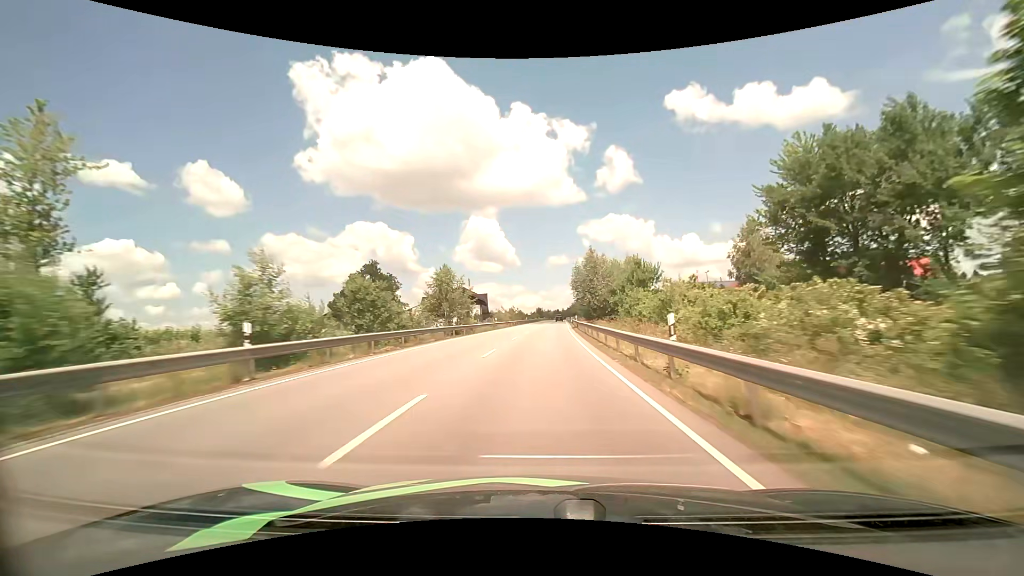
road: primary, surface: asphalt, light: Day
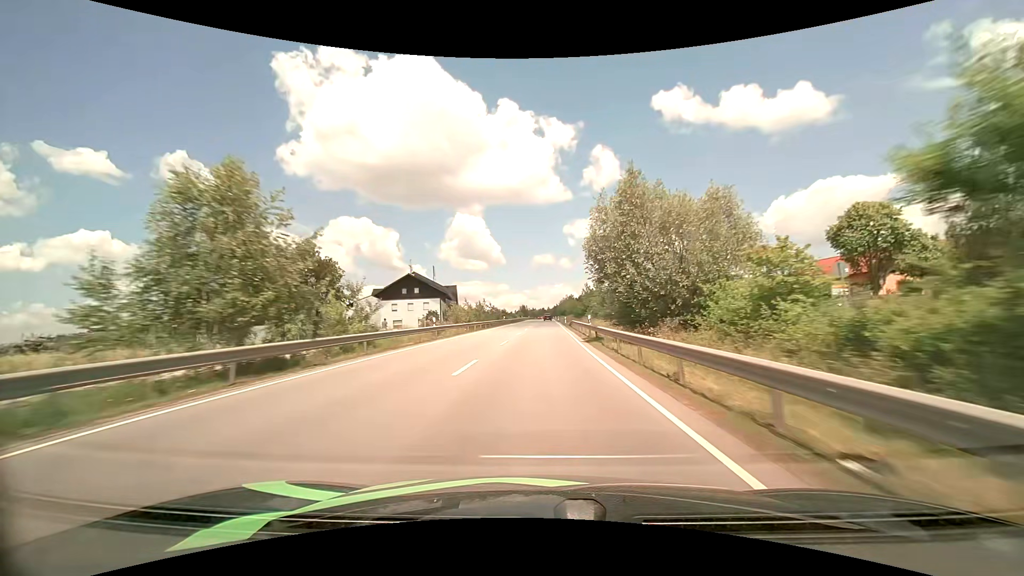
(+0.4, +28.7) m; +2°
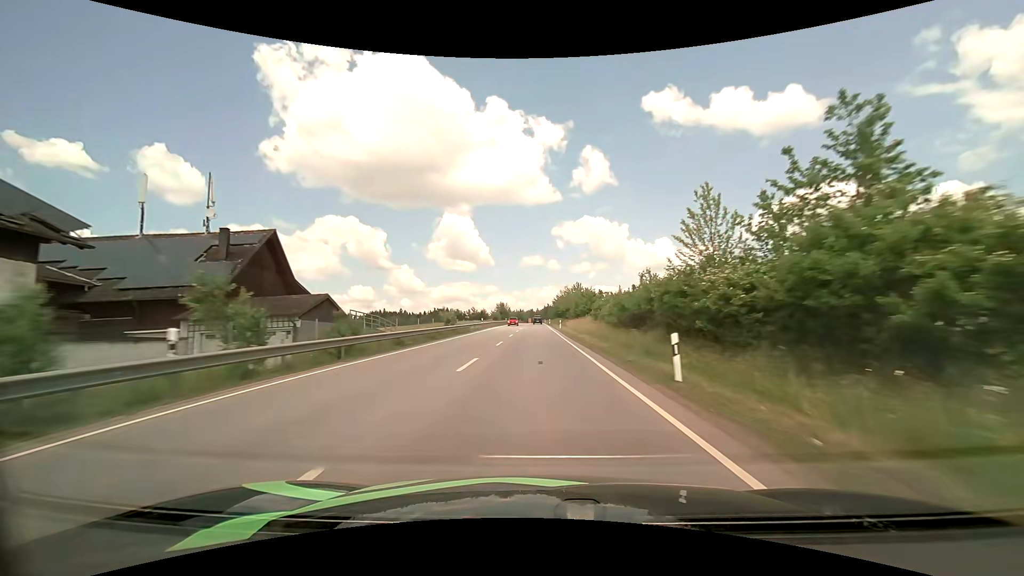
(+1.3, +69.7) m; +1°
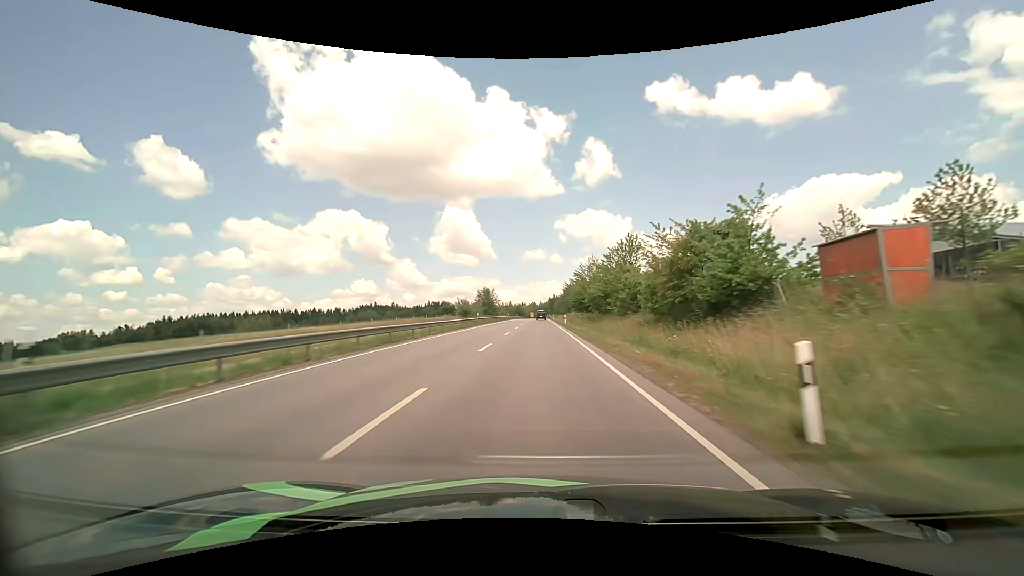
(-0.1, +54.8) m; 0°
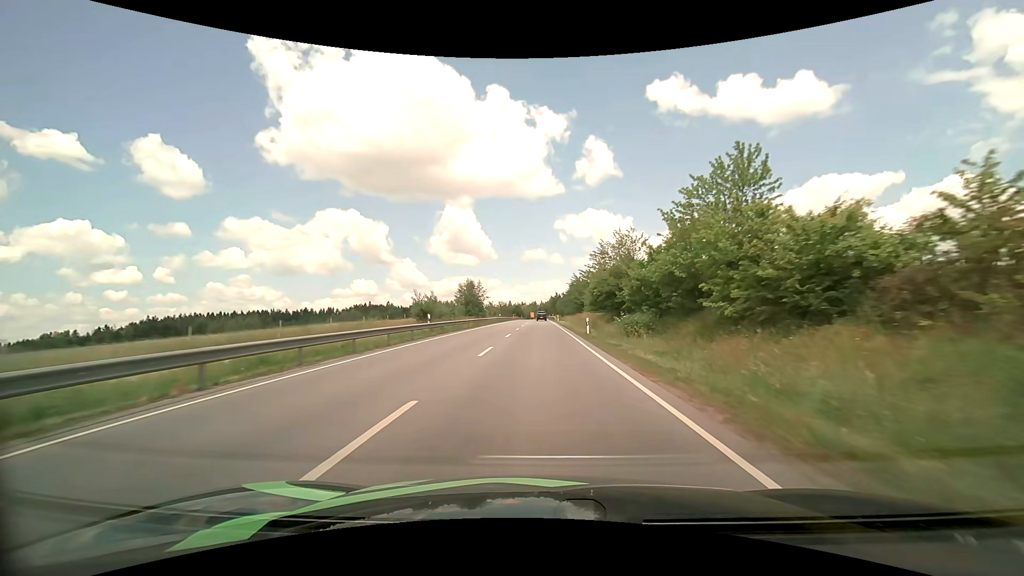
(0.0, +24.5) m; 0°
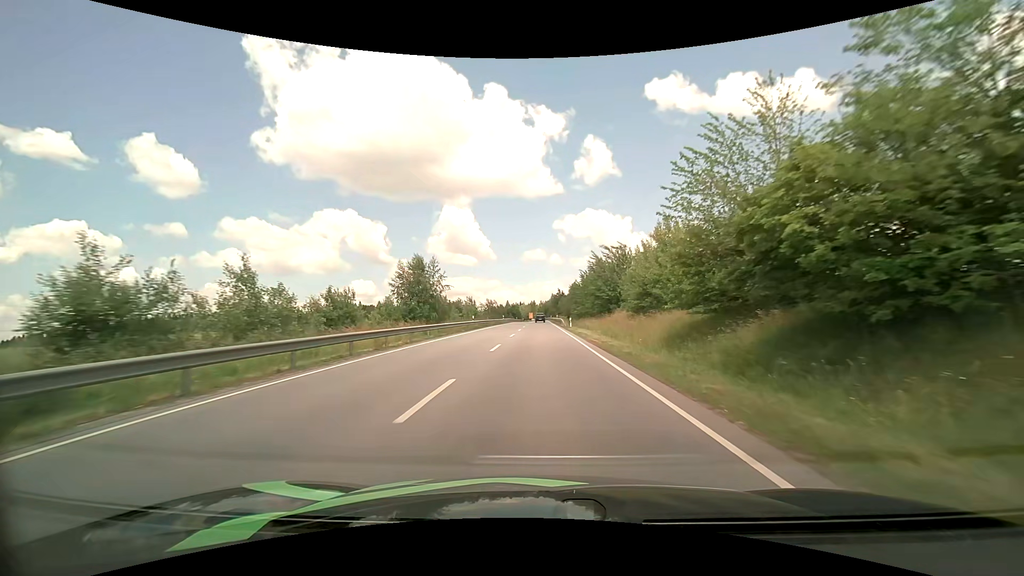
(0.0, +32.5) m; 0°
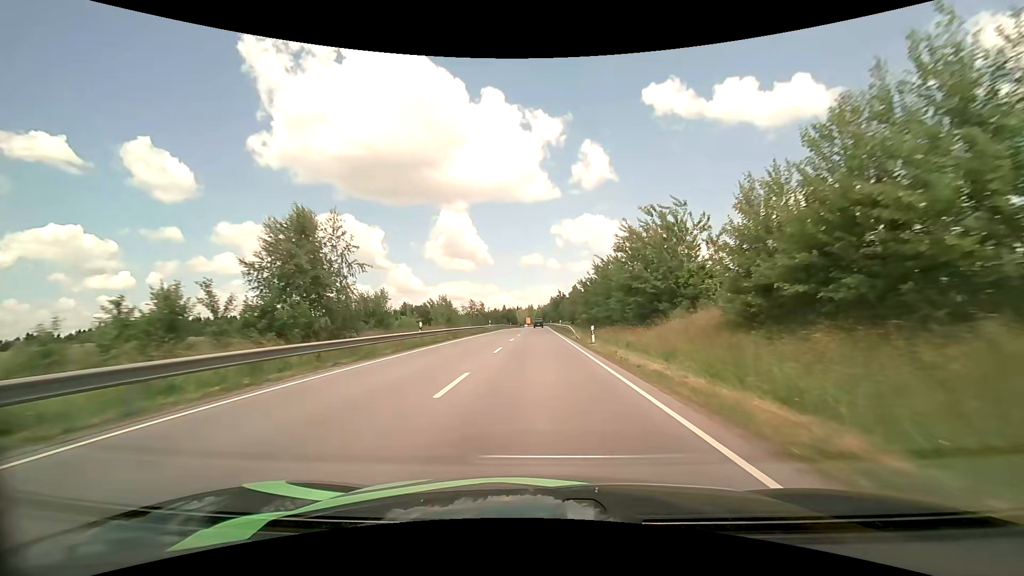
(0.0, +21.4) m; 0°
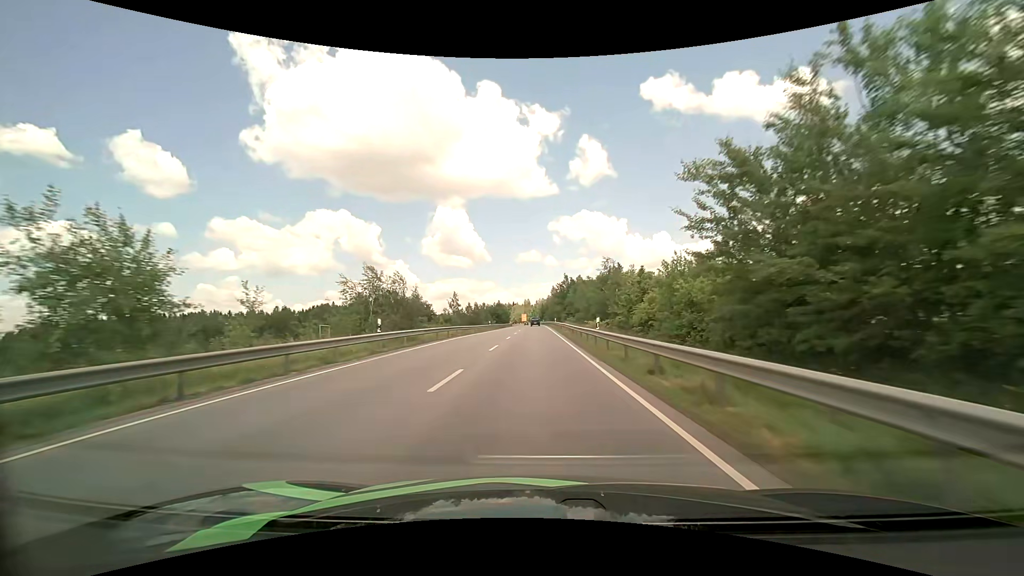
(+0.1, +46.9) m; 0°
(0, +10) (0, +20) (0, +30) (0, +40) (-1, +50) (-1, +60) (-1, +70) (-1, +80) (-1, +90) (-1, +100) m
